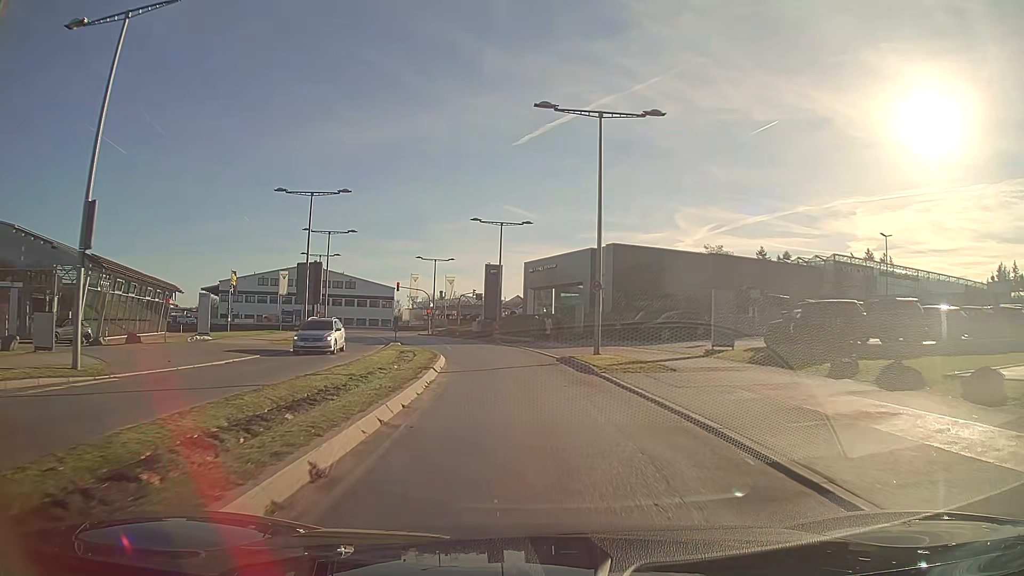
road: secondary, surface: asphalt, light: Day
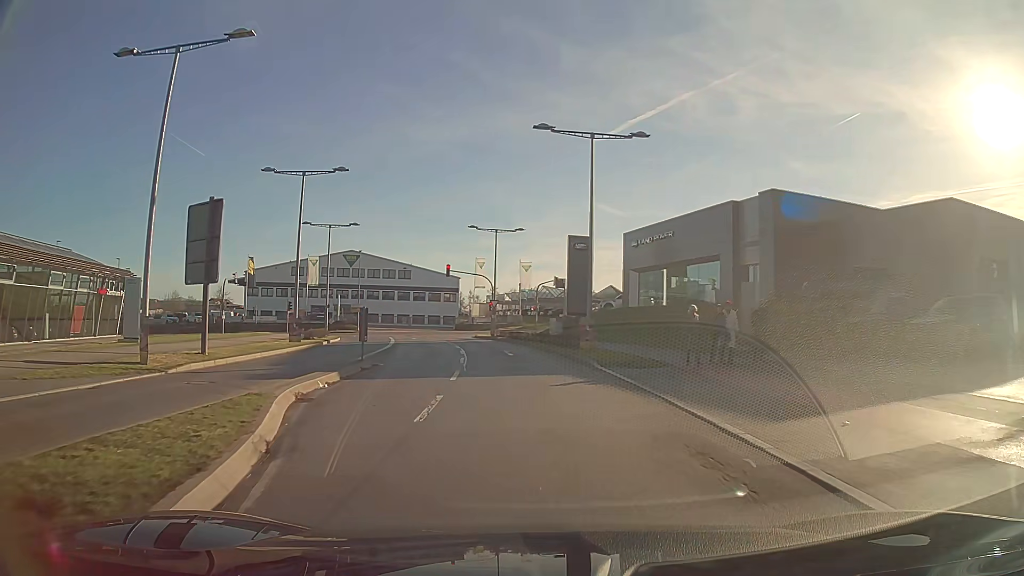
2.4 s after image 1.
(-1.4, +24.4) m; -9°
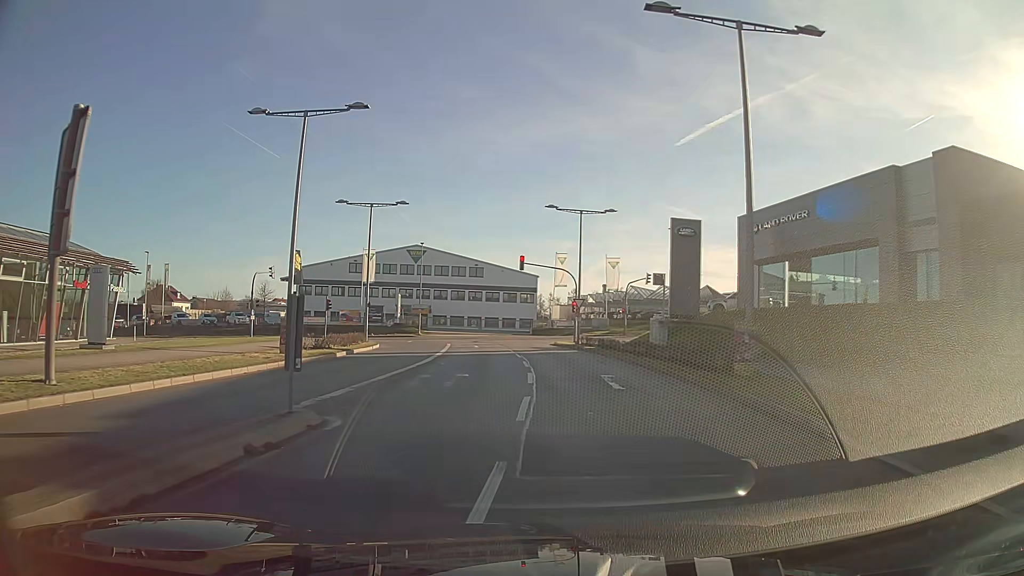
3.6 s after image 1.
(-0.7, +11.5) m; -7°
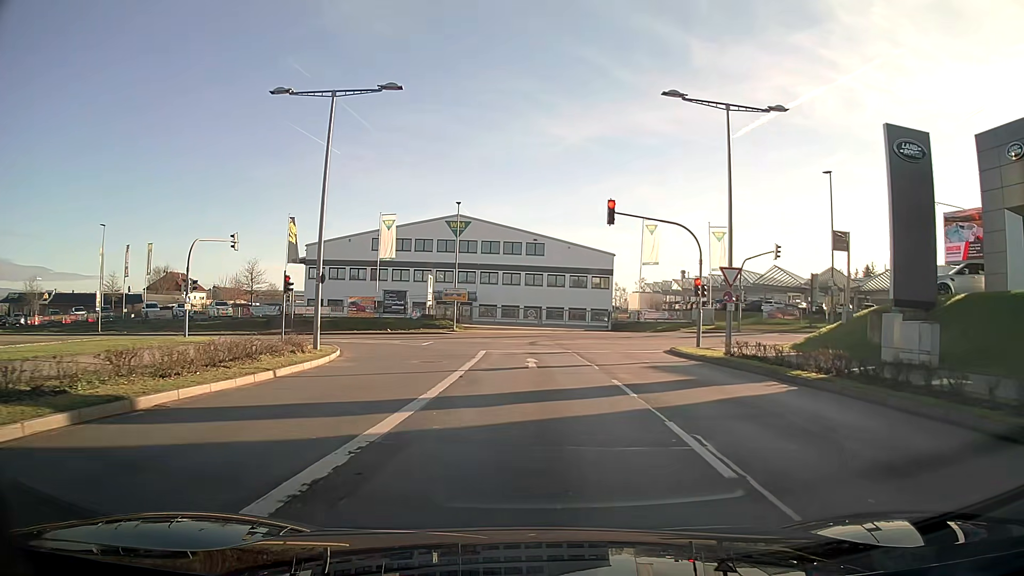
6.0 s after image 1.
(-1.1, +21.7) m; -3°
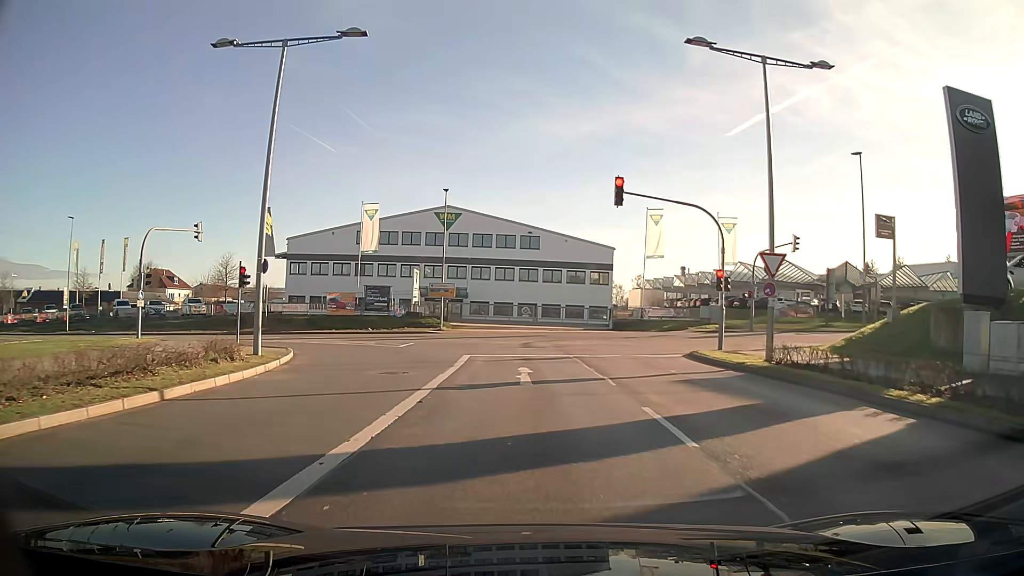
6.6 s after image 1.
(0.0, +4.6) m; 0°
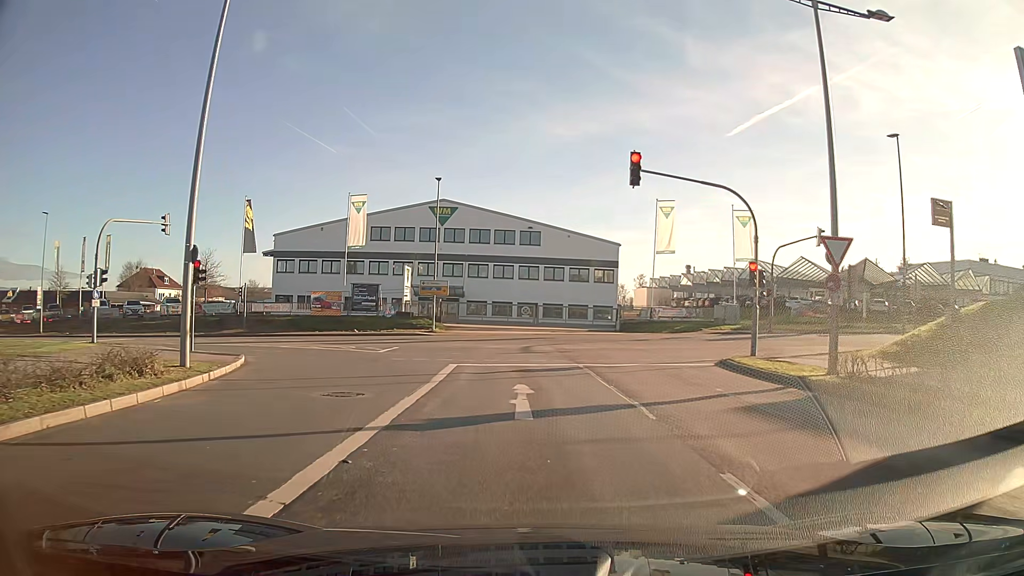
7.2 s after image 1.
(0.0, +4.1) m; 0°
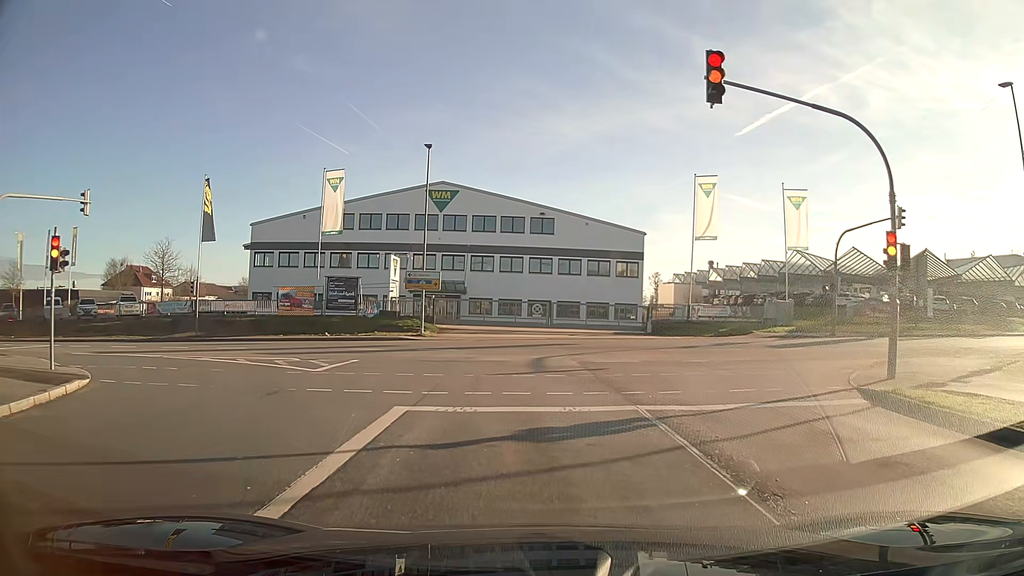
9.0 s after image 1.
(0.0, +8.7) m; -1°
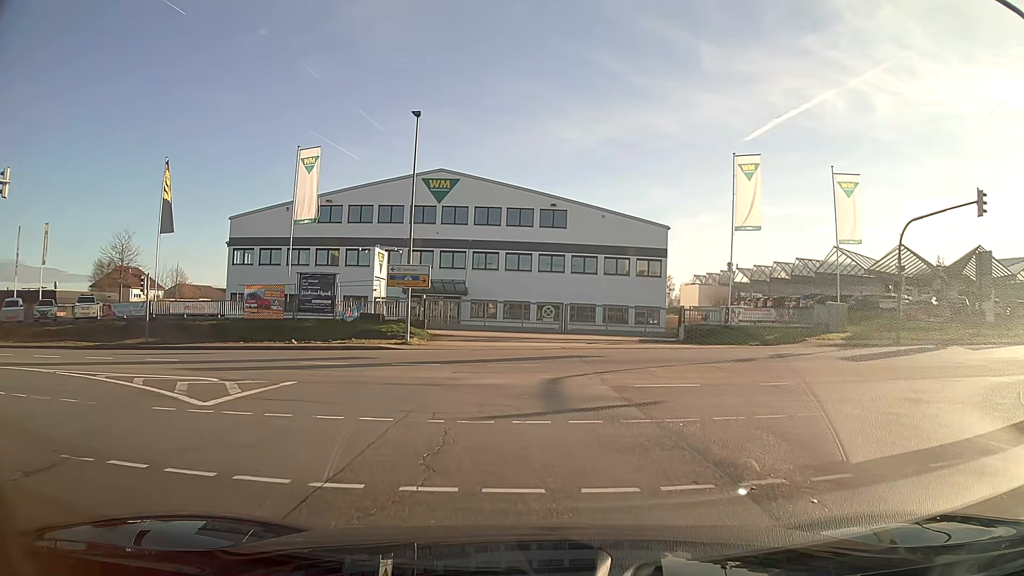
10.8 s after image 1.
(-0.1, +6.8) m; -1°
(-1, +10) (-5, +19) (-14, +23) (-24, +25) (-34, +25) (-44, +25) (-54, +25) (-64, +25) (-74, +24) (-84, +24) m
